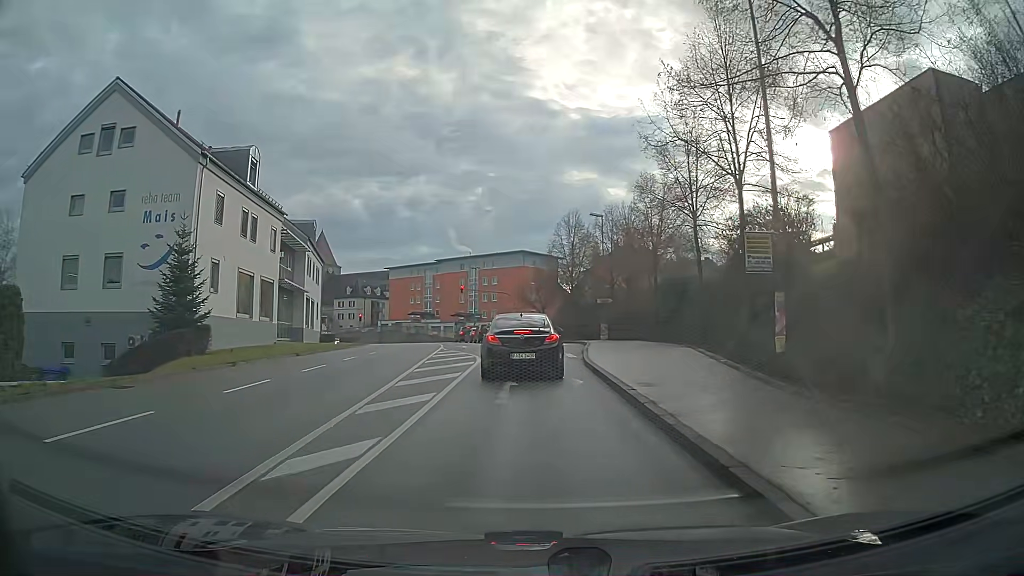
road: tertiary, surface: asphalt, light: Day
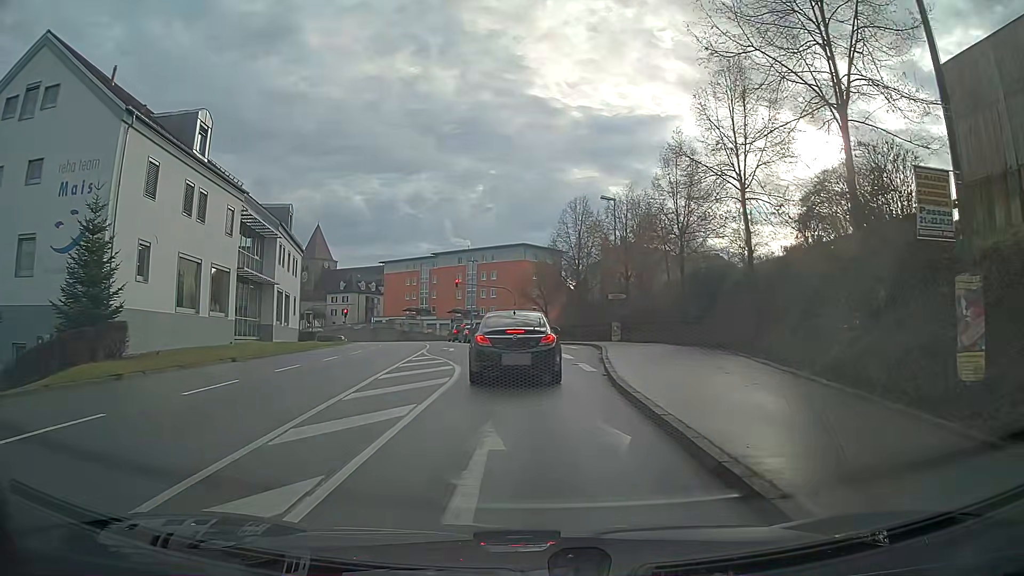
(0.0, +6.7) m; 0°
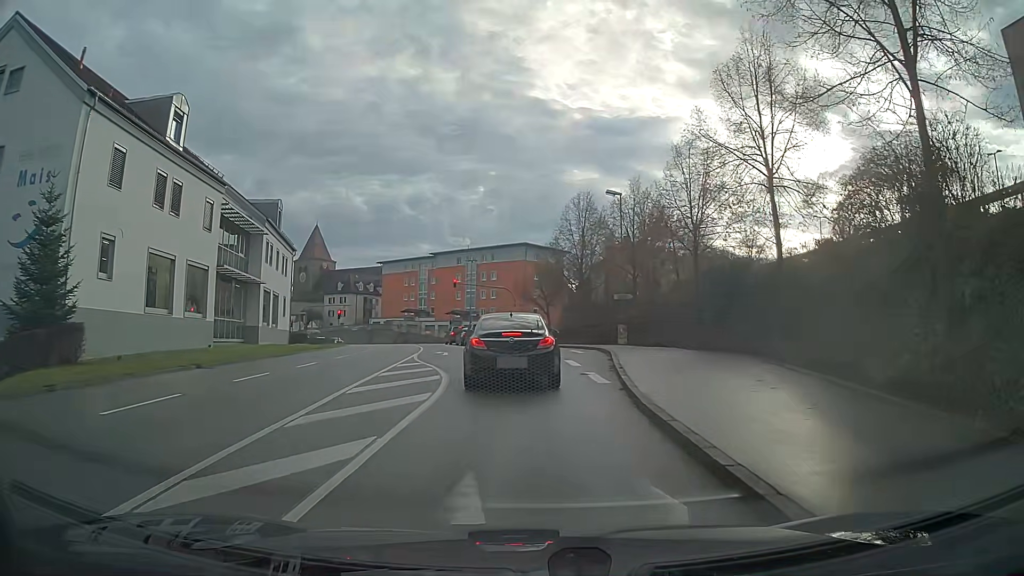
(0.0, +2.7) m; 0°
